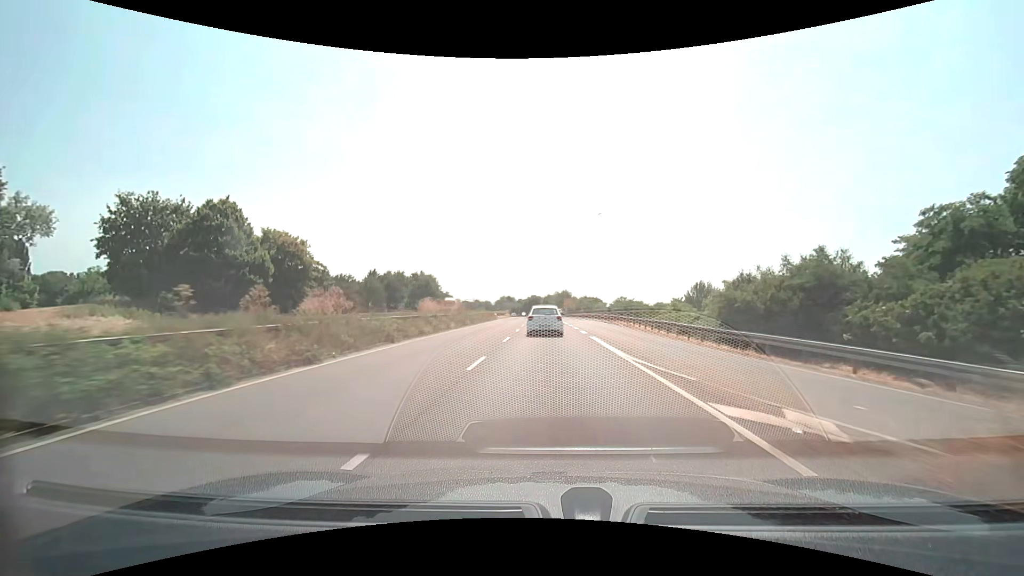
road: trunk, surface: asphalt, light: Day
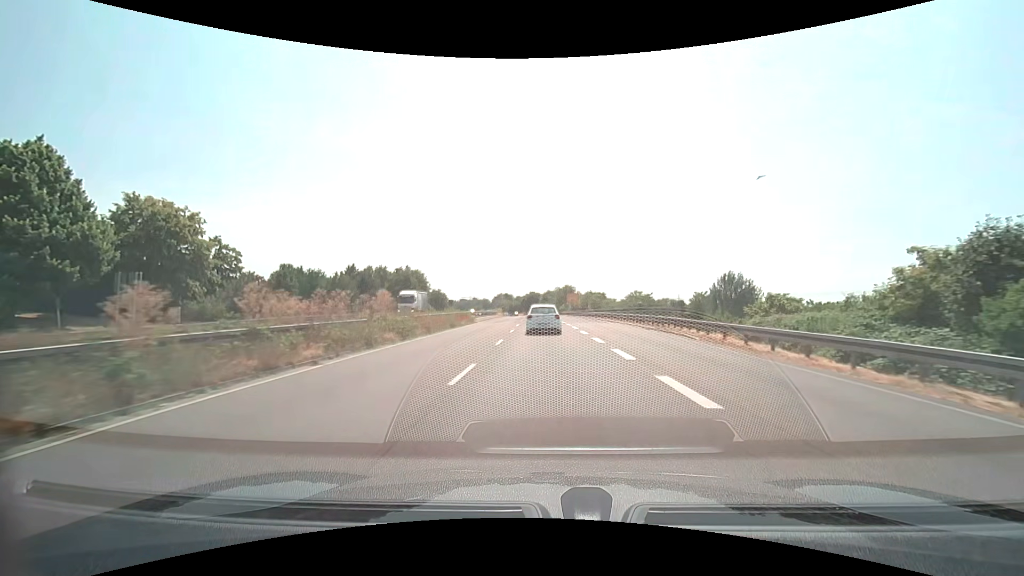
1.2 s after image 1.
(+0.1, +20.2) m; 0°
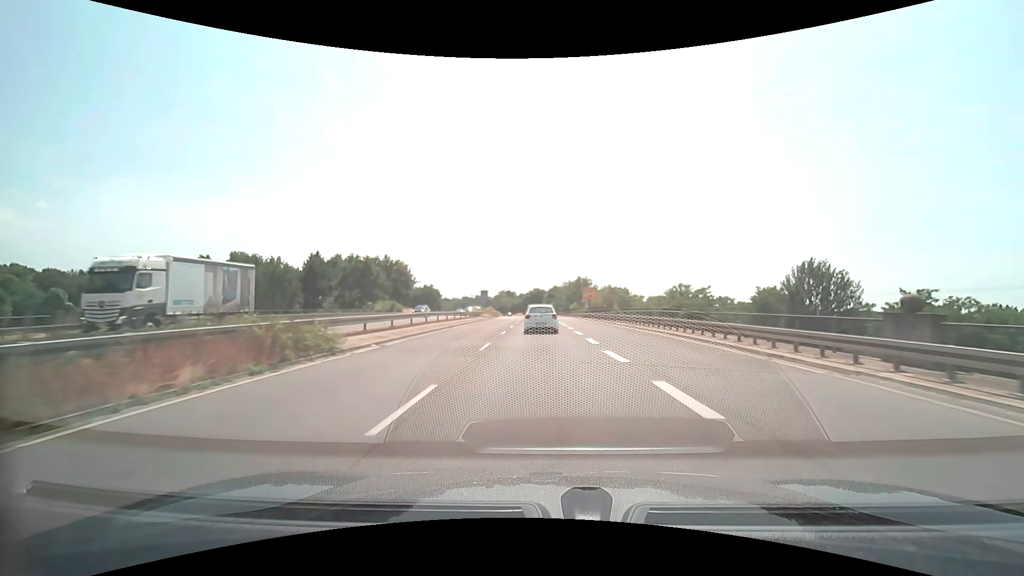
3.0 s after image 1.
(-0.1, +30.4) m; -1°
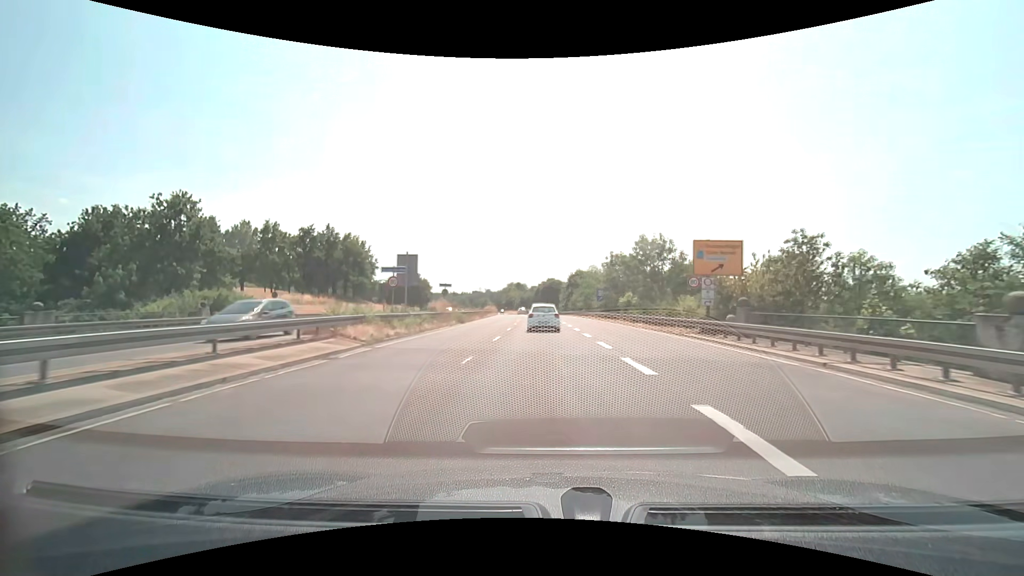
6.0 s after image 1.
(-0.8, +50.3) m; -2°
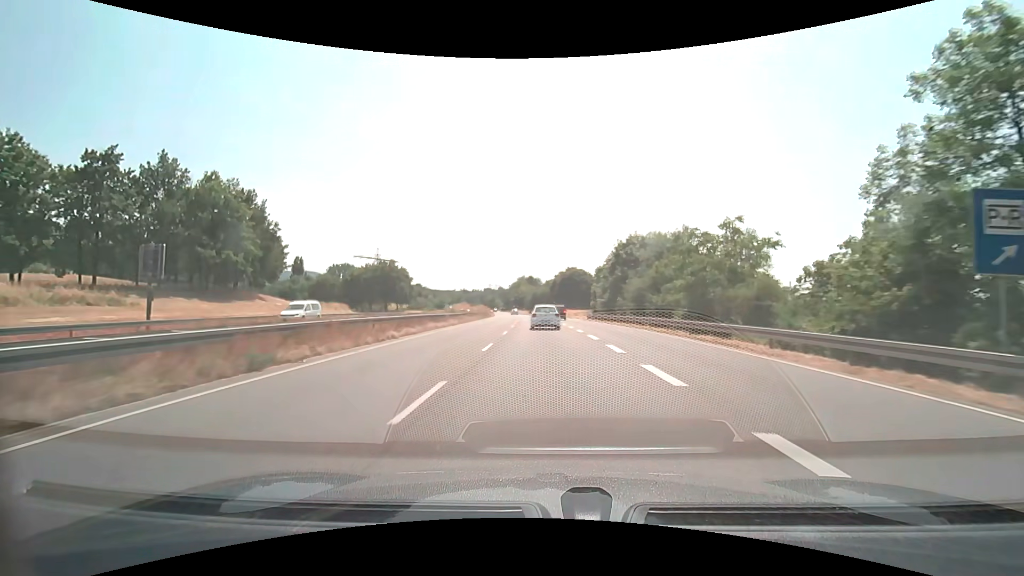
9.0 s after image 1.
(-0.7, +49.4) m; -2°
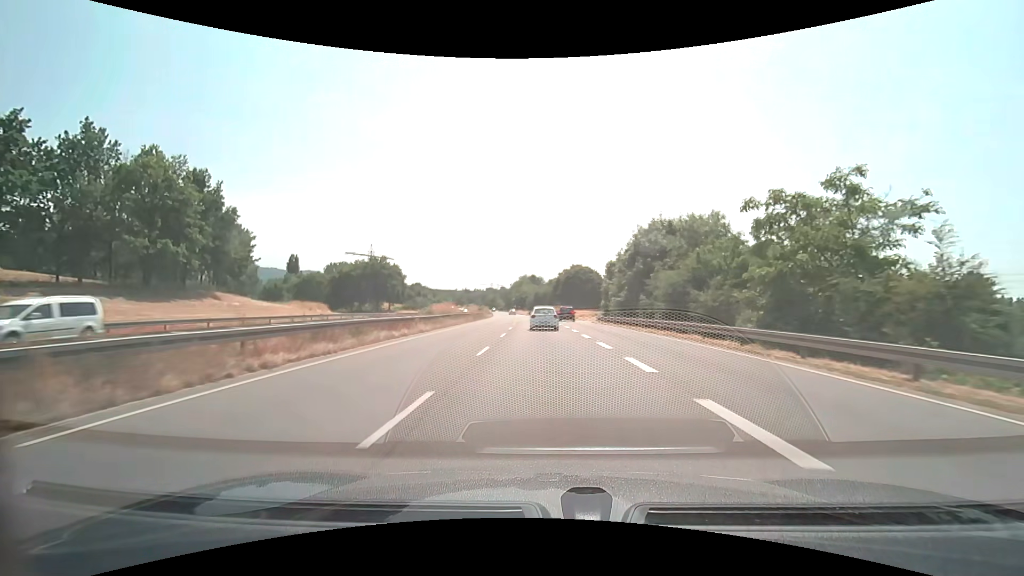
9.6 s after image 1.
(0.0, +10.0) m; 0°
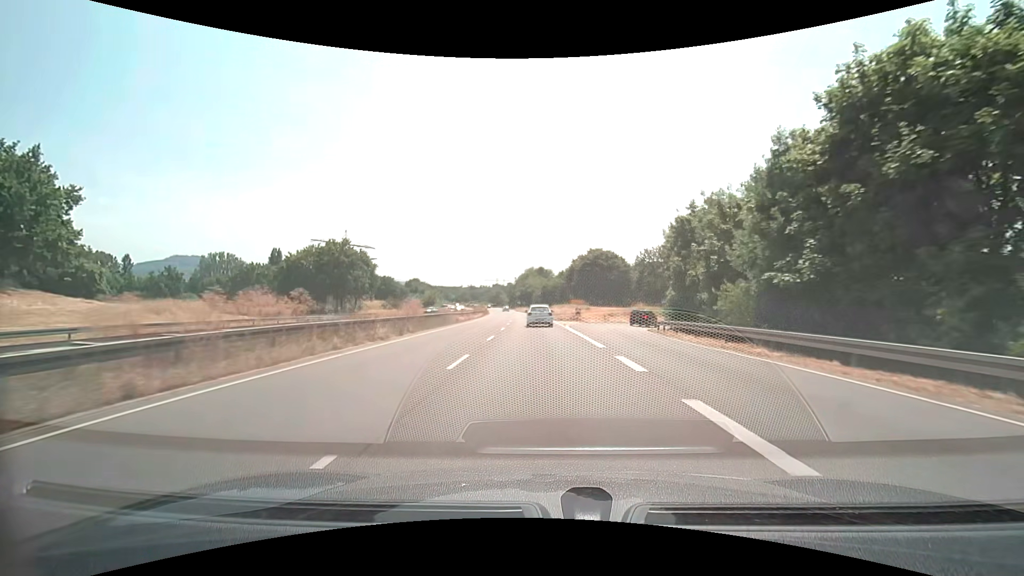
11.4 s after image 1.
(-0.3, +30.4) m; -1°
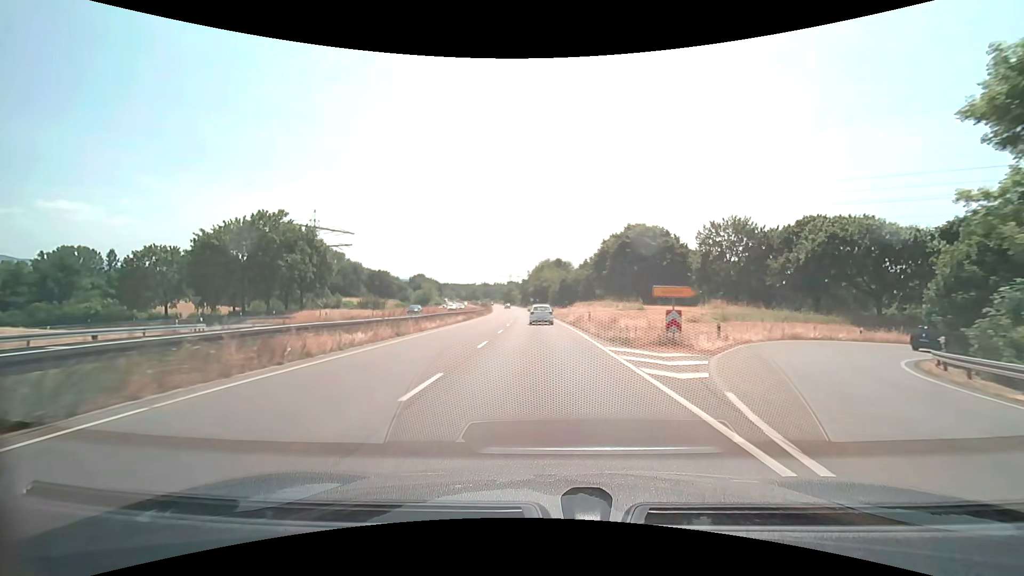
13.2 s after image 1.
(-0.4, +30.7) m; -2°
(0, +10) (0, +20) (0, +30) (-1, +40) (-1, +50) (-2, +60) (-2, +70) (-3, +80) (-3, +90) (-4, +100) m
